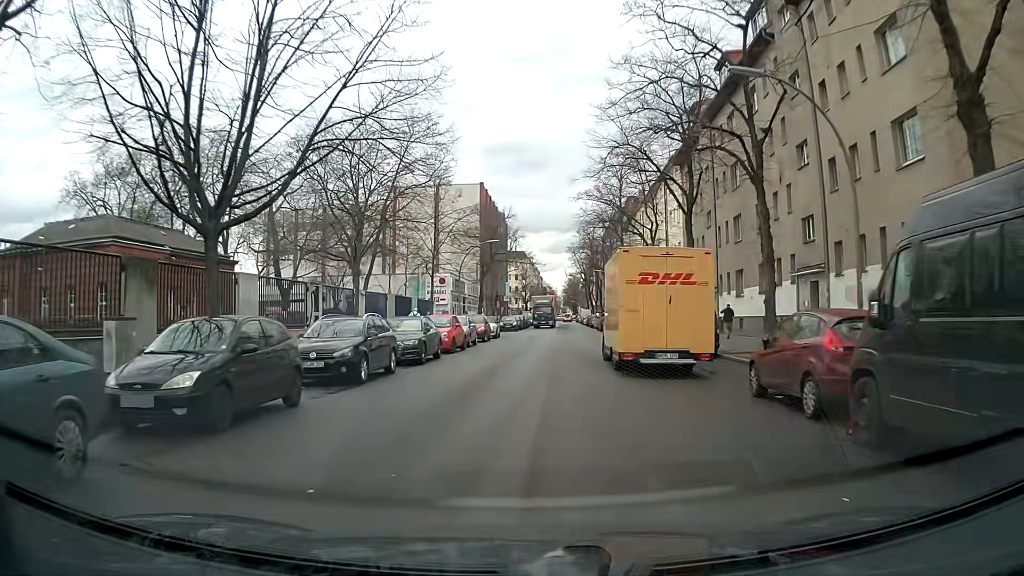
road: residential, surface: asphalt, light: Day
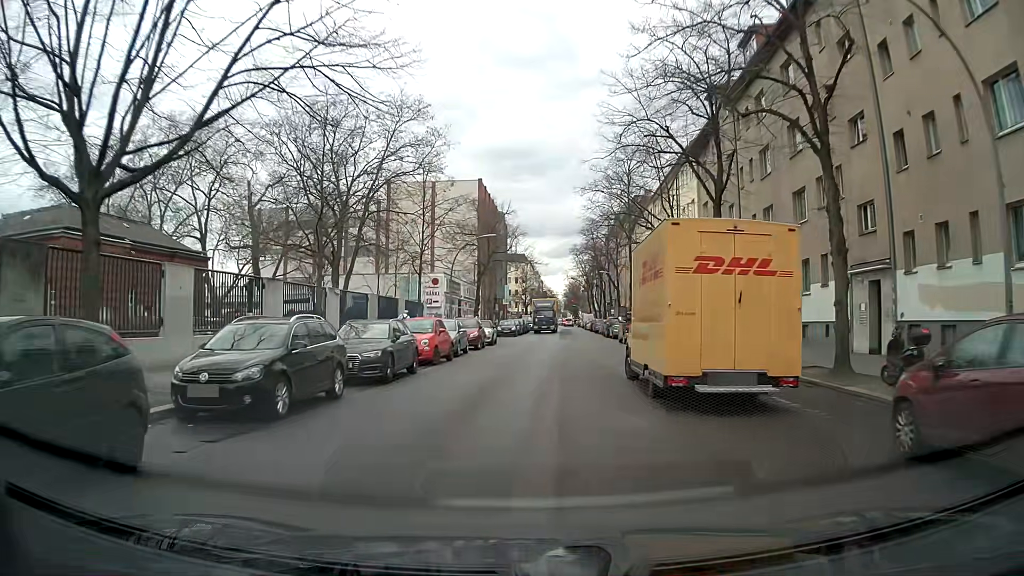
(0.0, +5.0) m; 0°
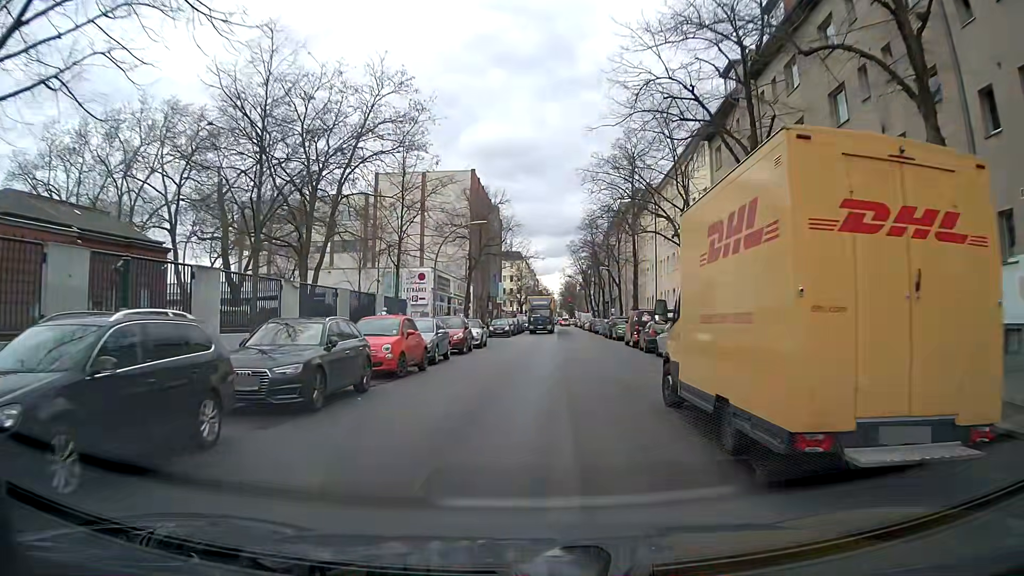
(0.0, +5.0) m; 0°
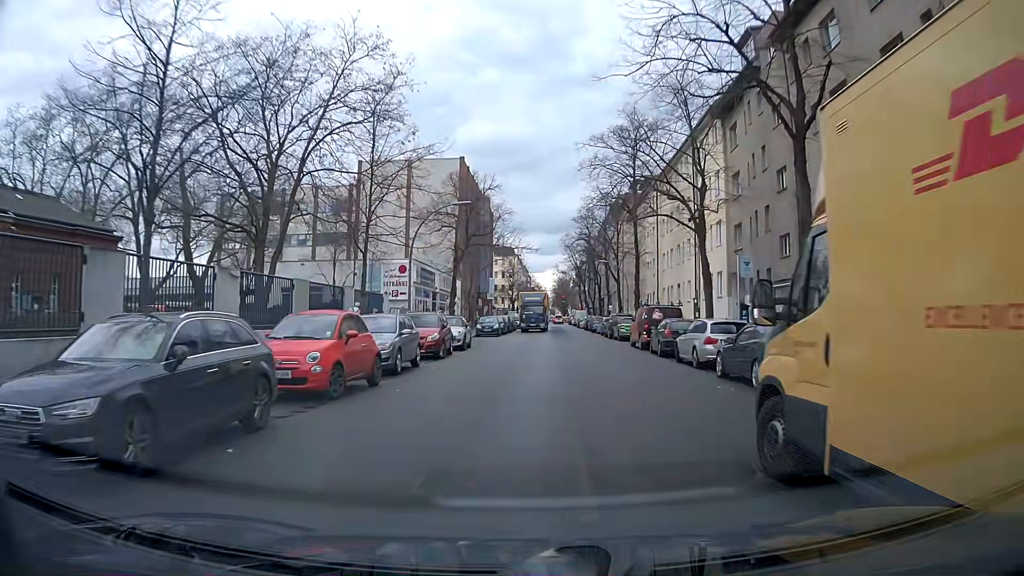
(0.0, +5.0) m; +1°
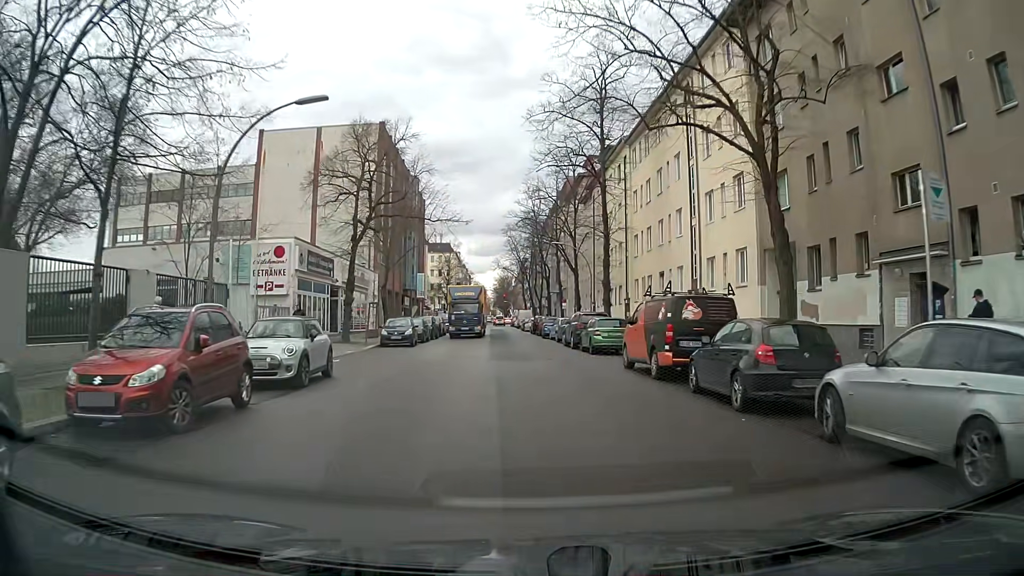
(+0.5, +14.5) m; +5°
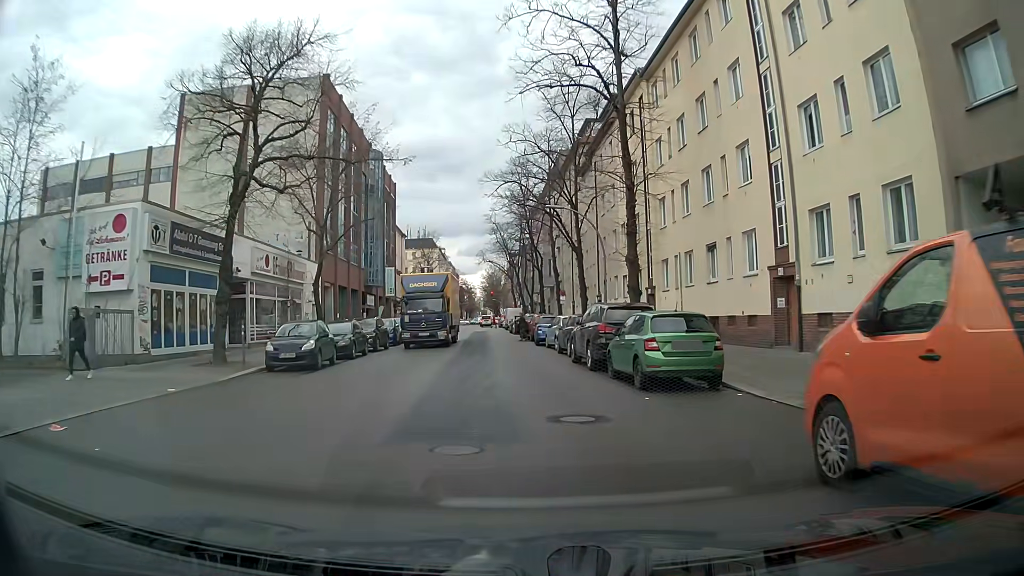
(+0.2, +13.8) m; +1°
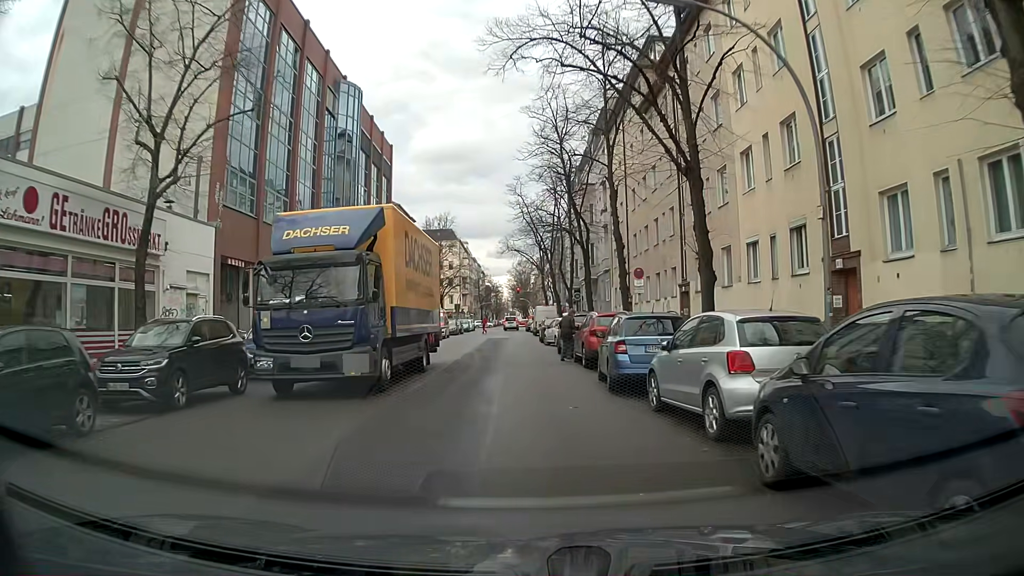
(-0.7, +20.3) m; -4°
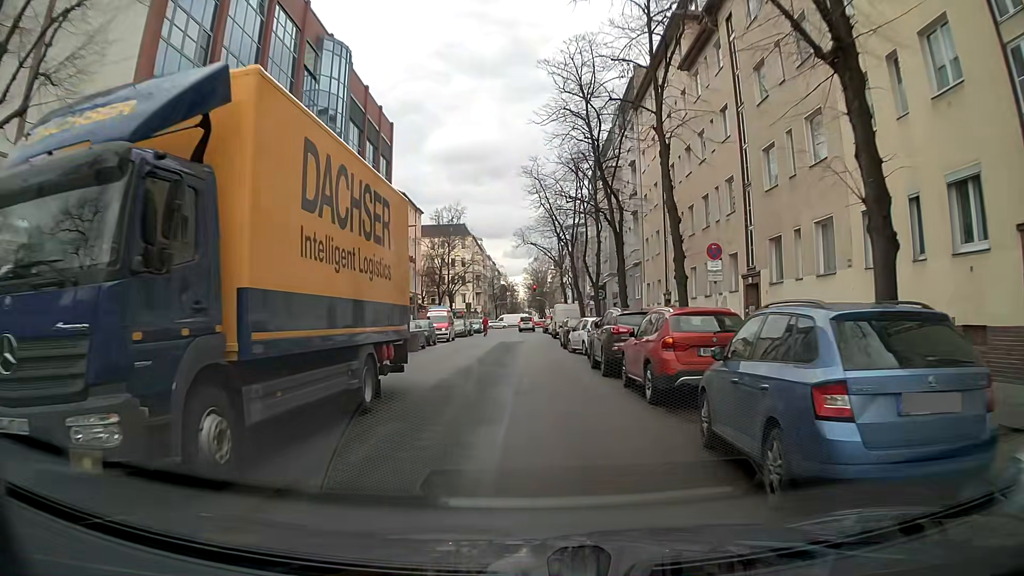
(0.0, +8.0) m; 0°
(0, +10) (0, +20) (0, +30) (0, +40) (0, +50) (0, +60) (0, +70) (0, +80) (0, +90) (+1, +100) m
